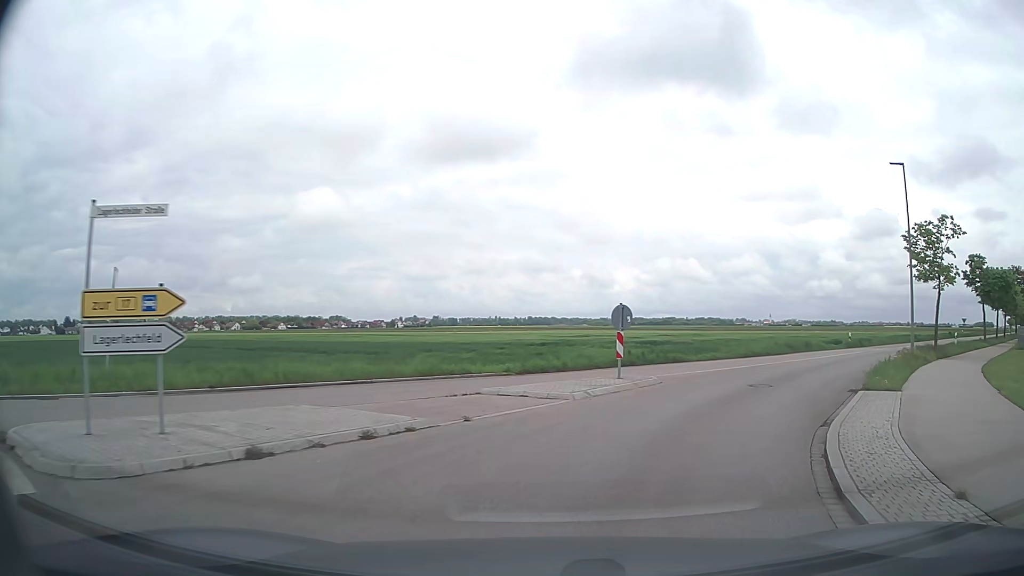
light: Day
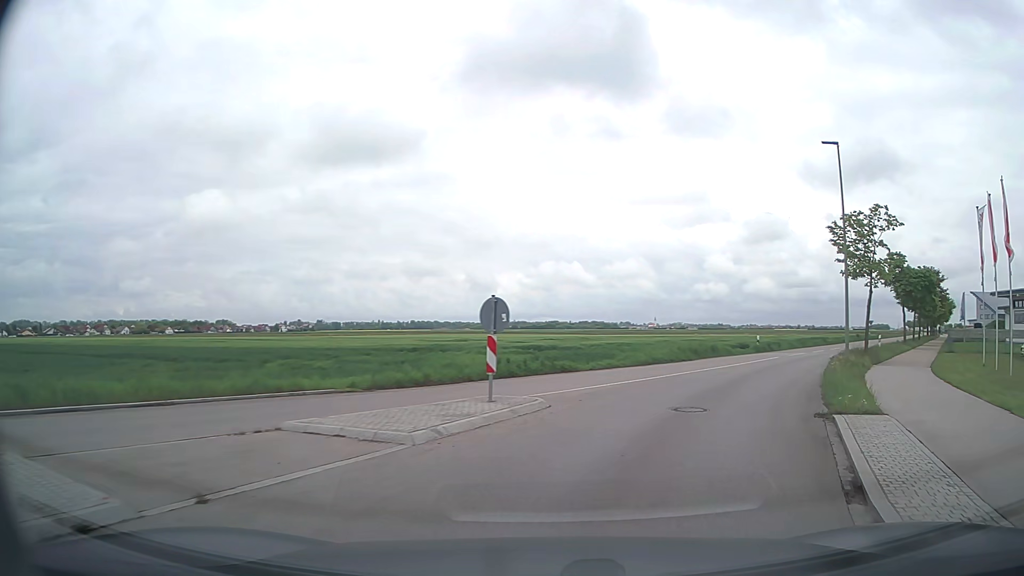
(+0.4, +4.6) m; +8°
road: tertiary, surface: asphalt
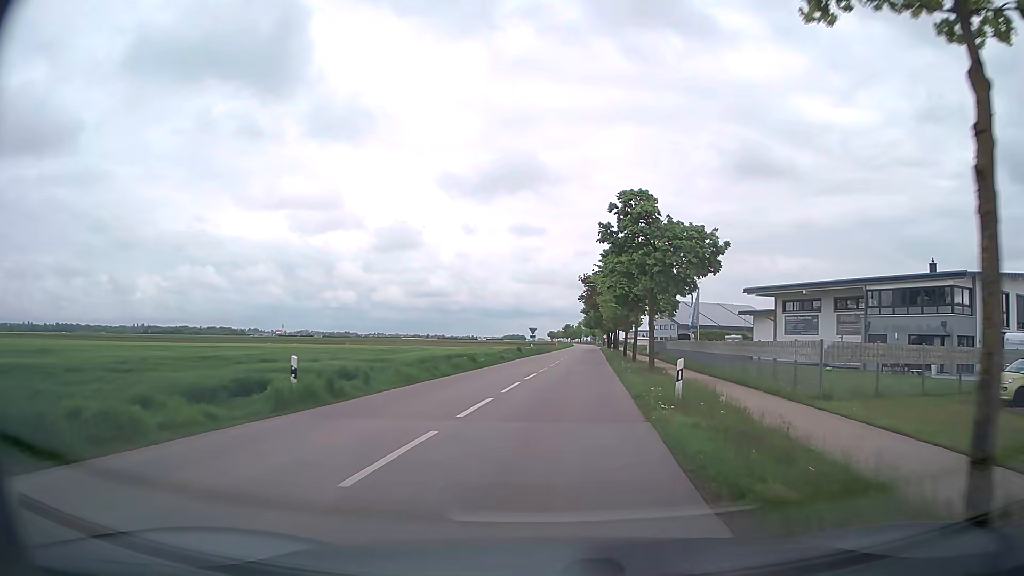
(+10.9, +27.4) m; +32°
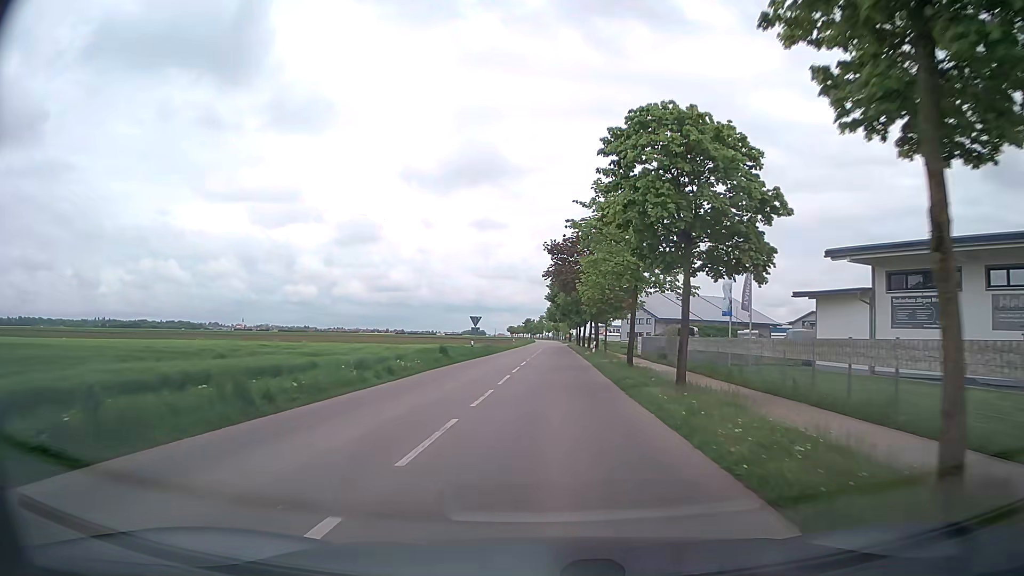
(+1.0, +23.4) m; +4°
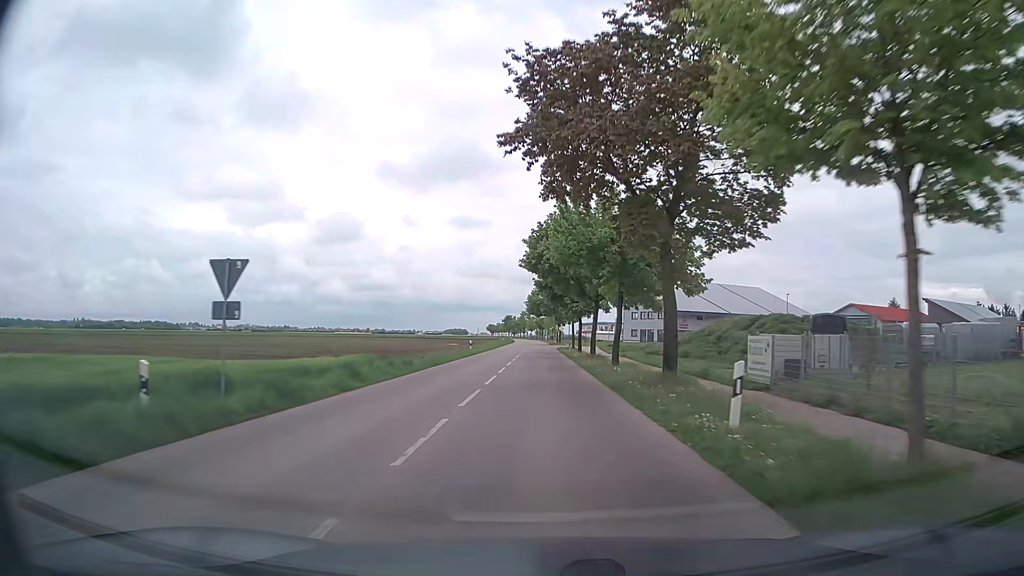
(+0.5, +36.5) m; +1°
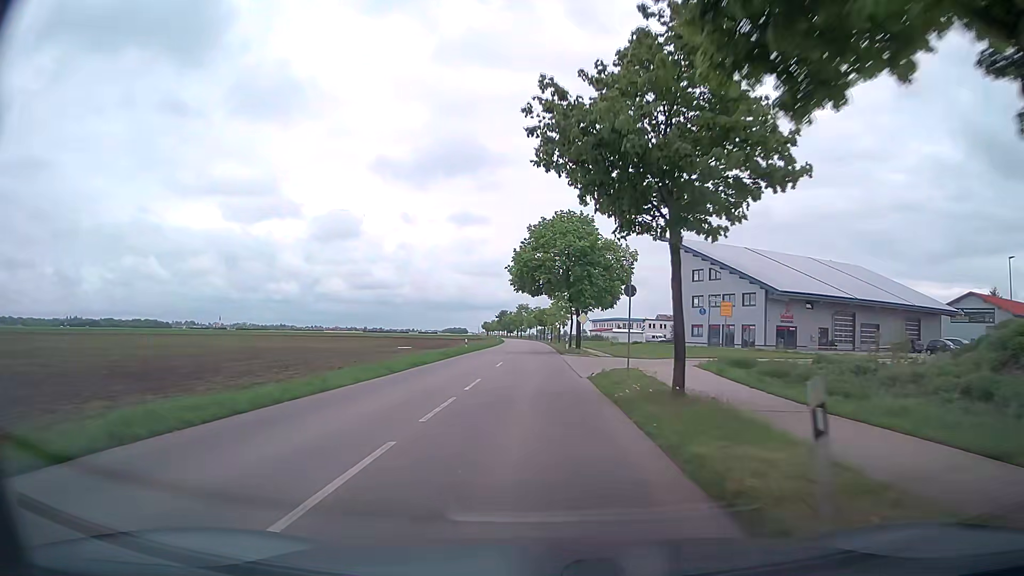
(-0.1, +51.0) m; 0°
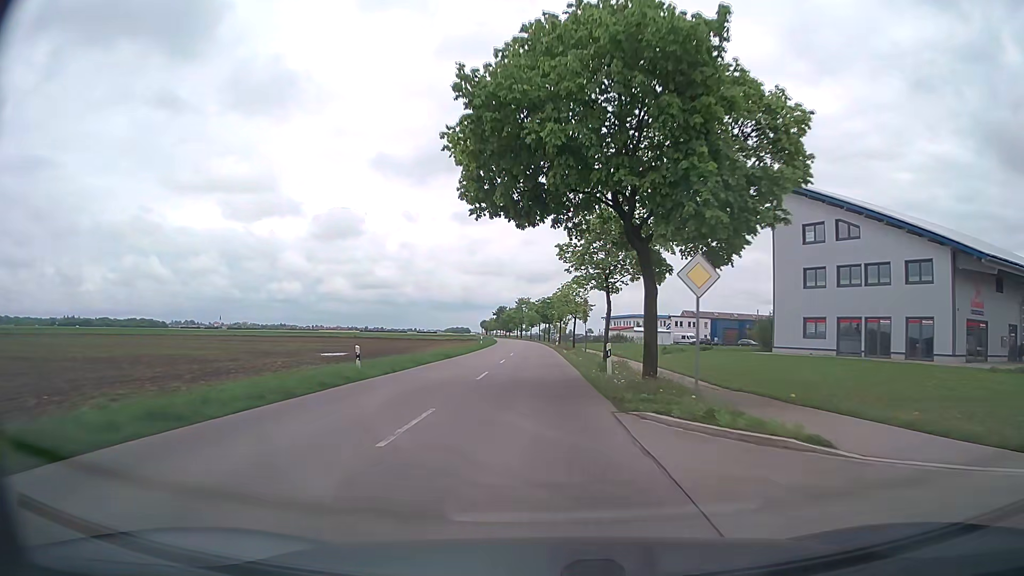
(0.0, +32.8) m; 0°
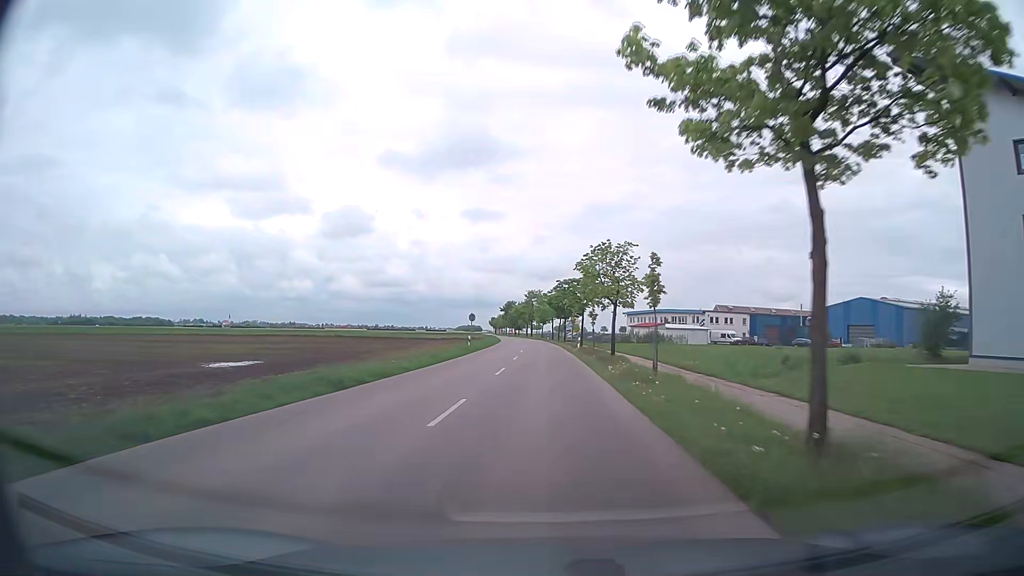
(-0.3, +22.3) m; -1°
(0, +10) (0, +20) (0, +30) (0, +40) (0, +50) (0, +60) (-1, +70) (-1, +80) (-1, +90) (-2, +100) m
